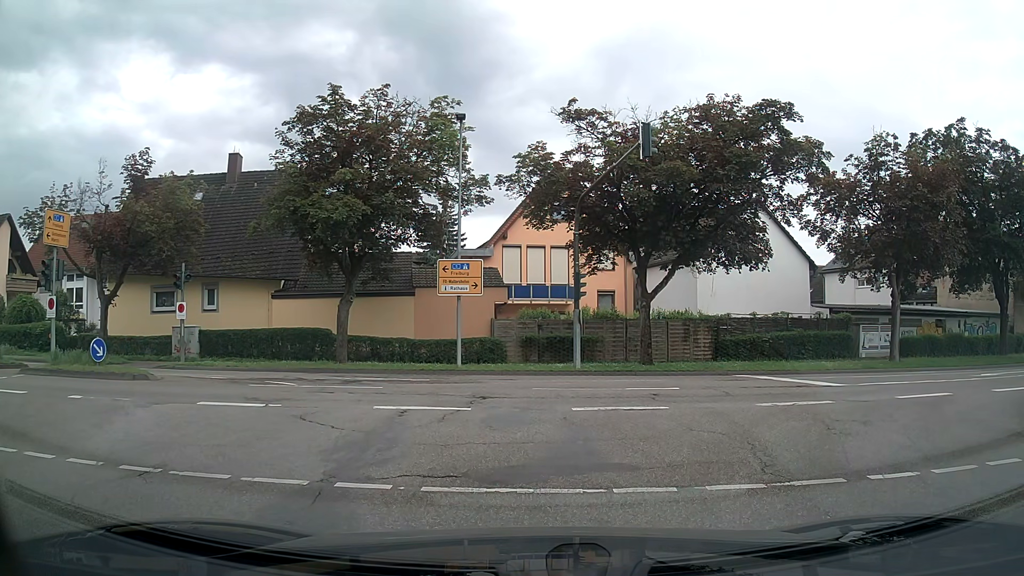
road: tertiary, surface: asphalt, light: Day
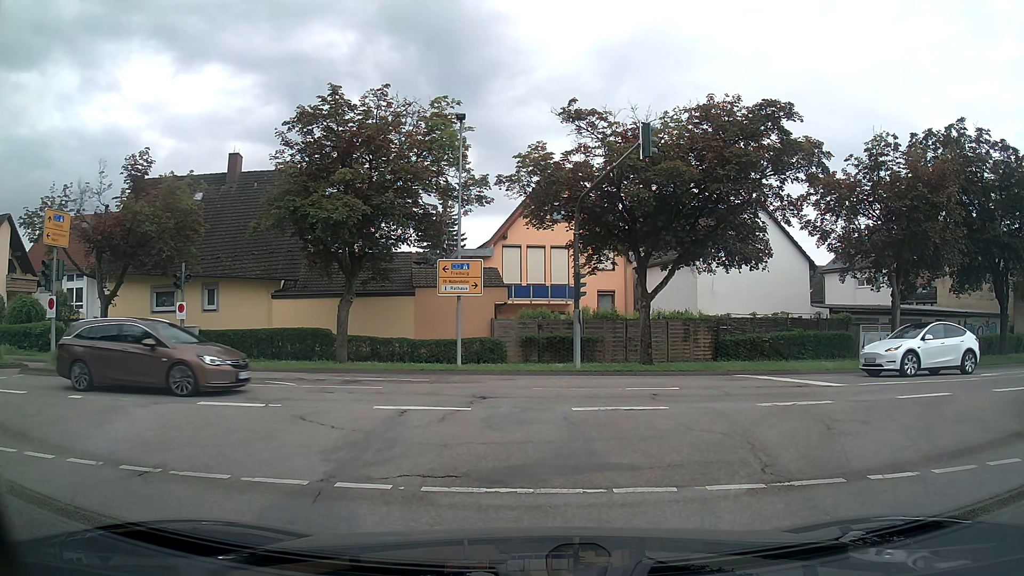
(0.0, 0.0) m; 0°
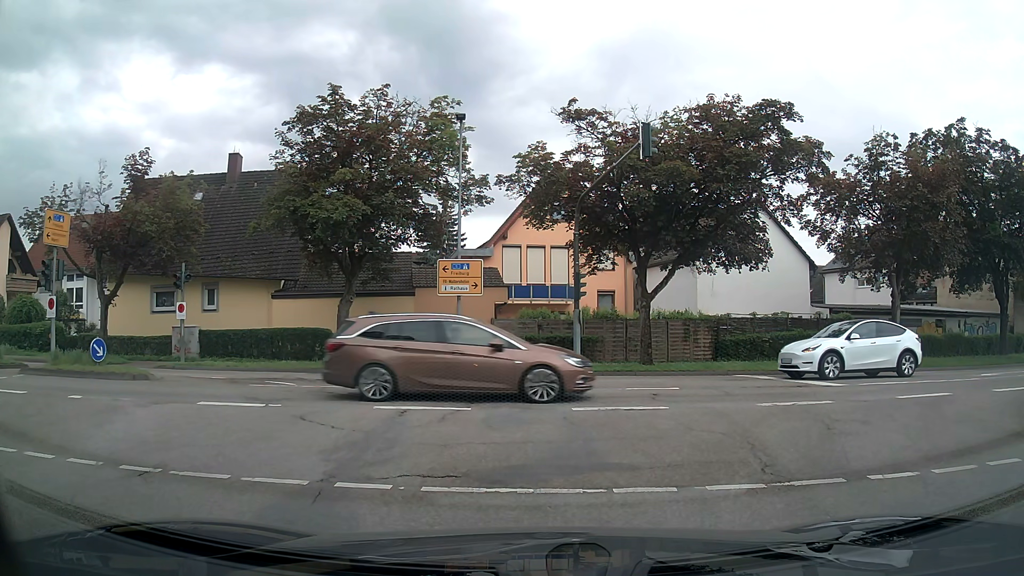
(0.0, 0.0) m; 0°
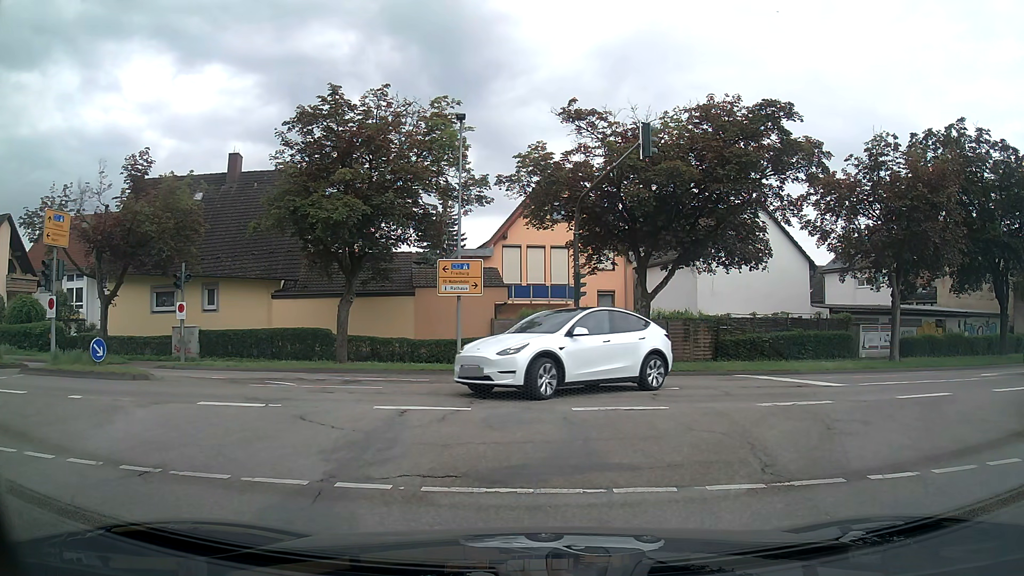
(0.0, 0.0) m; 0°
